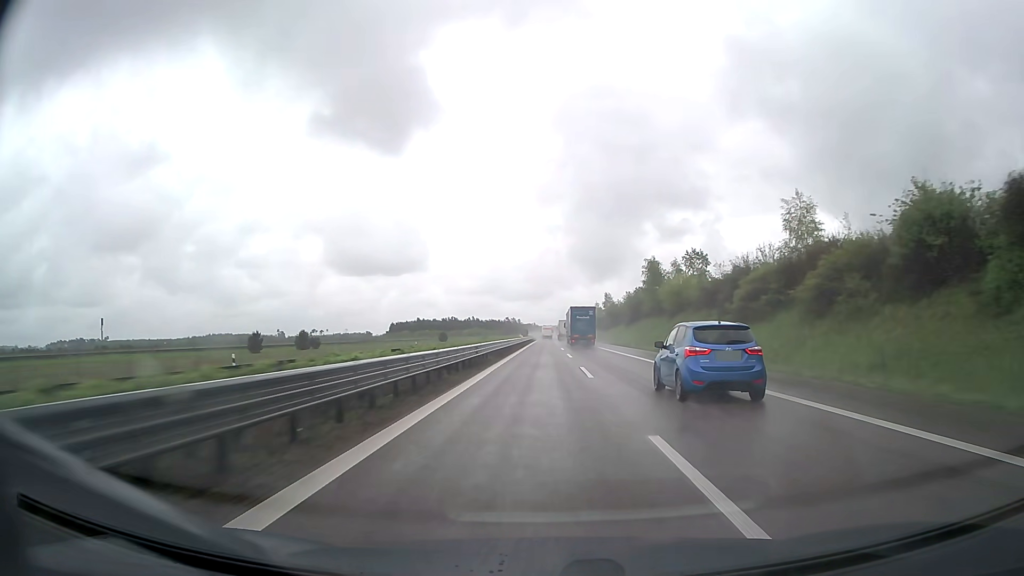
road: trunk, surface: asphalt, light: Day
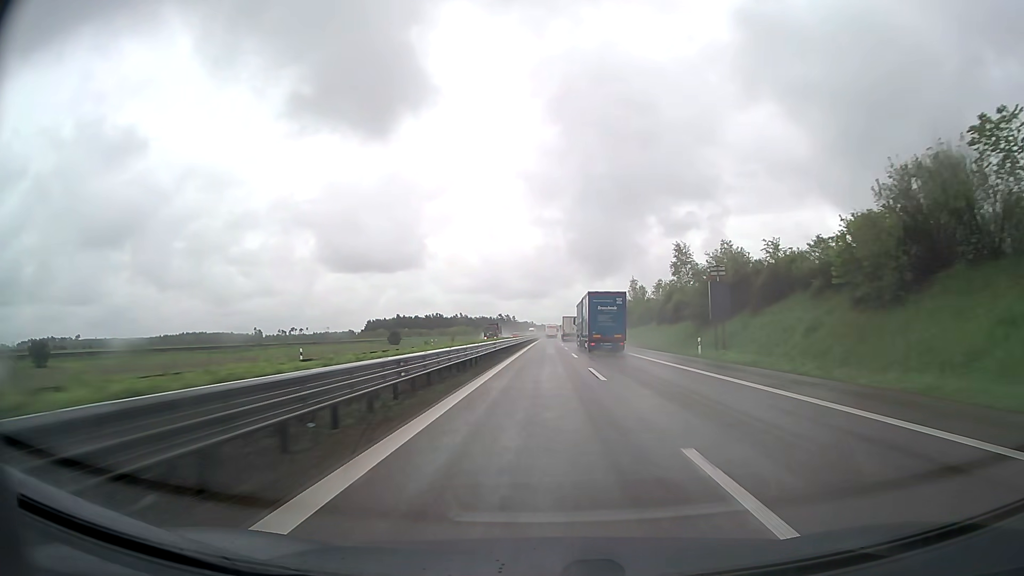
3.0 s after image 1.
(0.0, +90.9) m; 0°
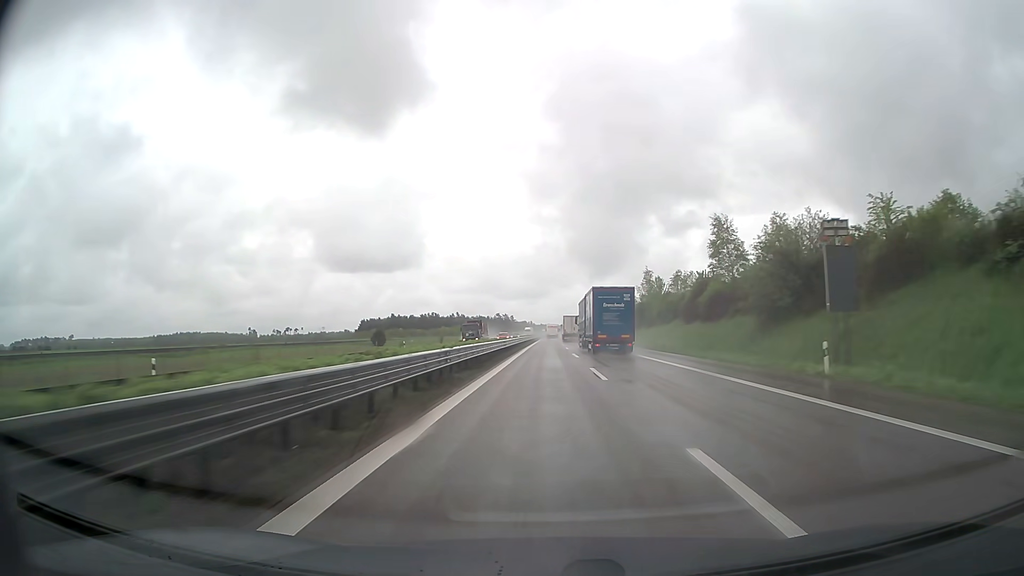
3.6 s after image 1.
(0.0, +18.0) m; 0°
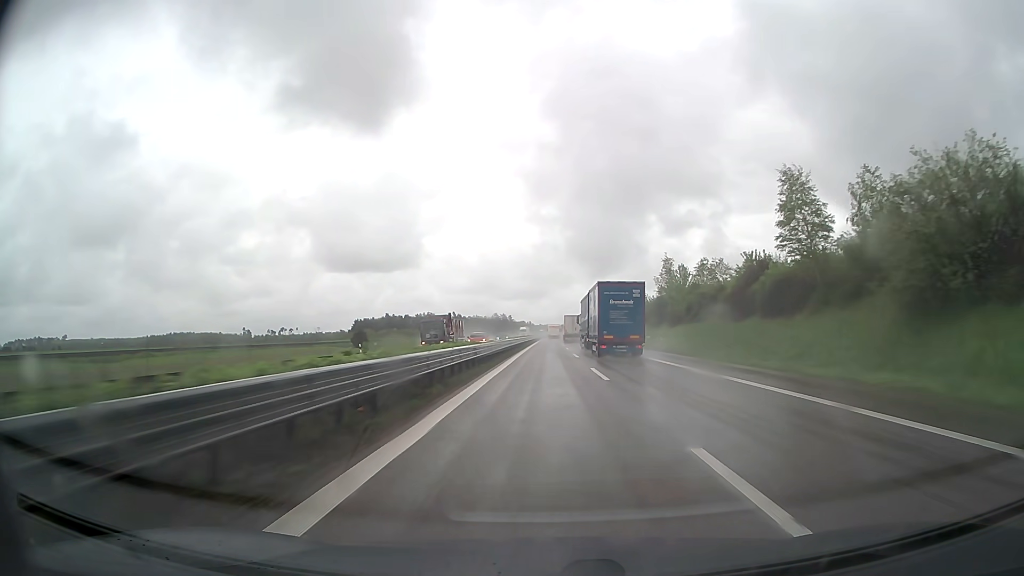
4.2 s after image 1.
(0.0, +17.9) m; 0°
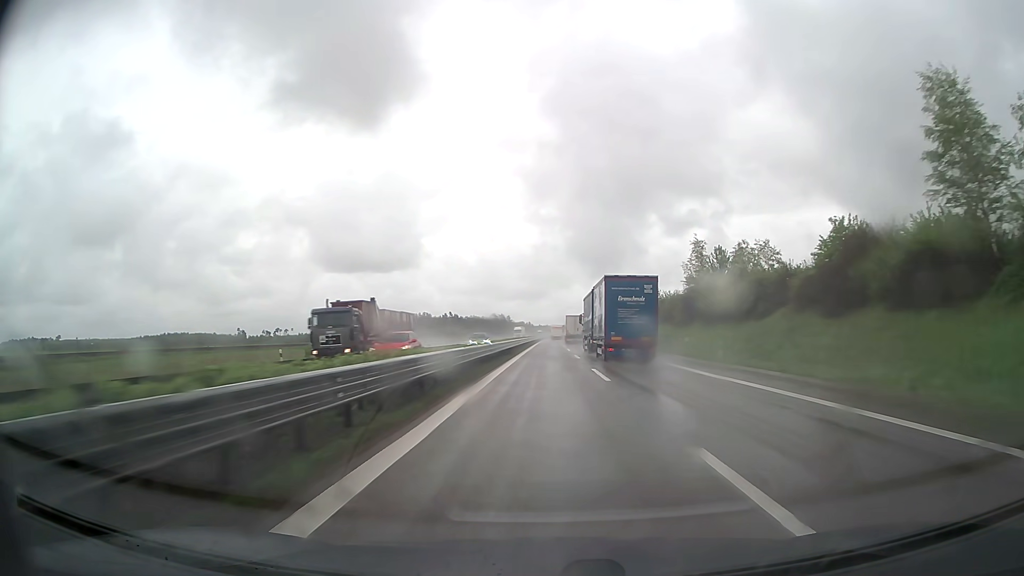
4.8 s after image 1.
(0.0, +17.9) m; 0°
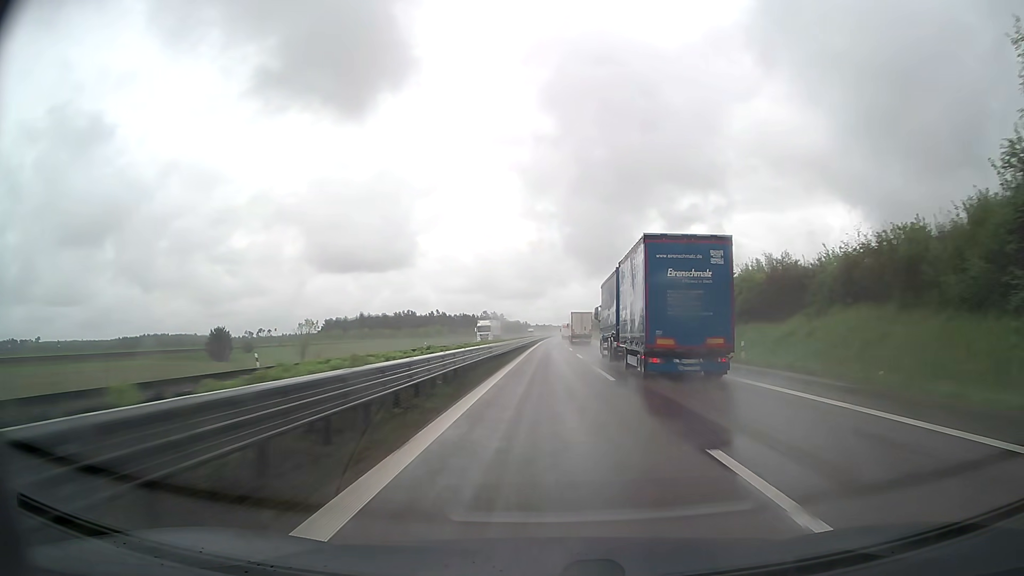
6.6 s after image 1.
(+0.2, +53.9) m; 0°
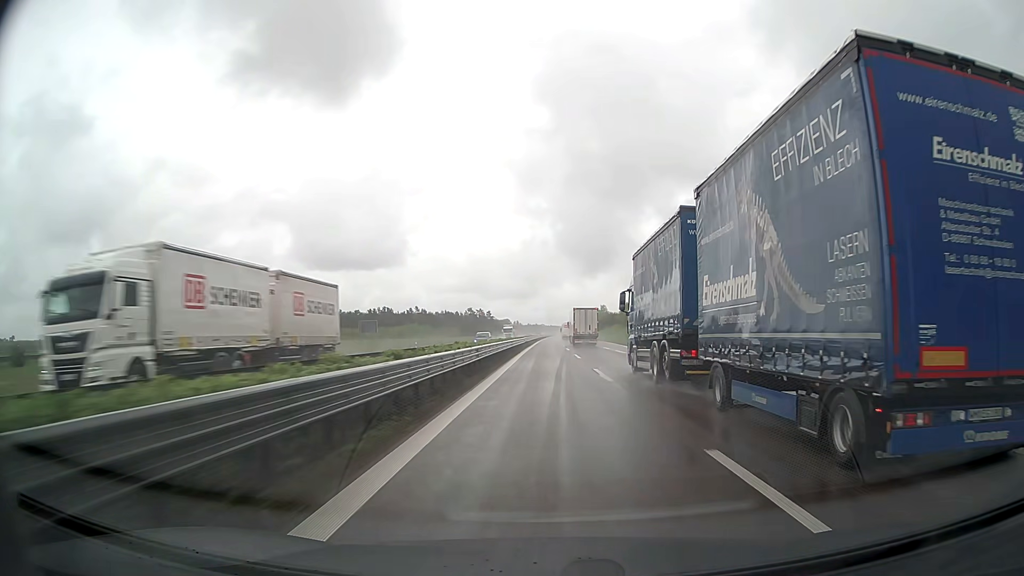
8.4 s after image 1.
(+0.3, +54.1) m; +1°
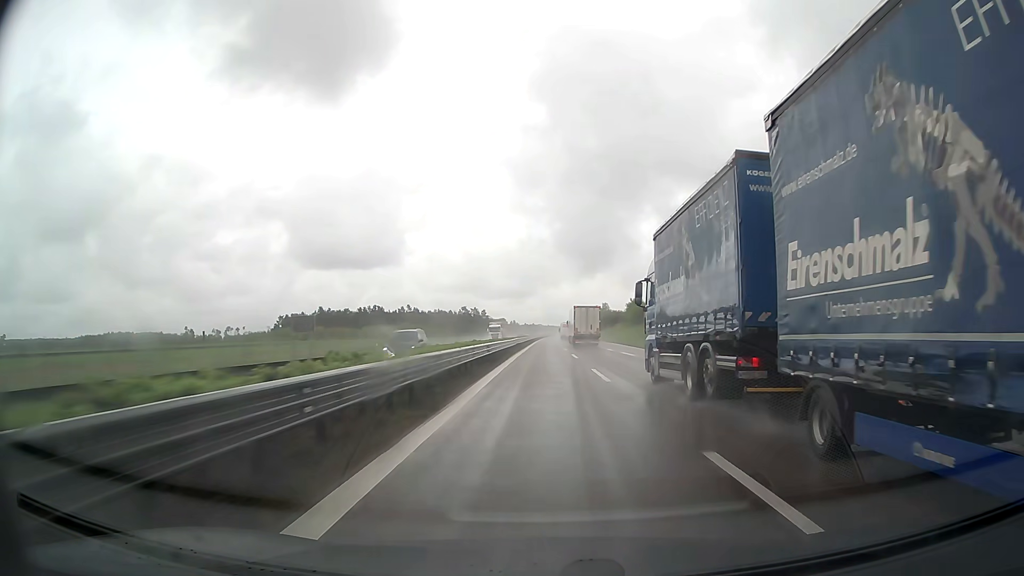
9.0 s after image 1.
(0.0, +18.1) m; 0°
(0, +10) (0, +20) (0, +30) (0, +40) (0, +50) (0, +60) (0, +70) (0, +80) (+1, +90) (+1, +100) m
